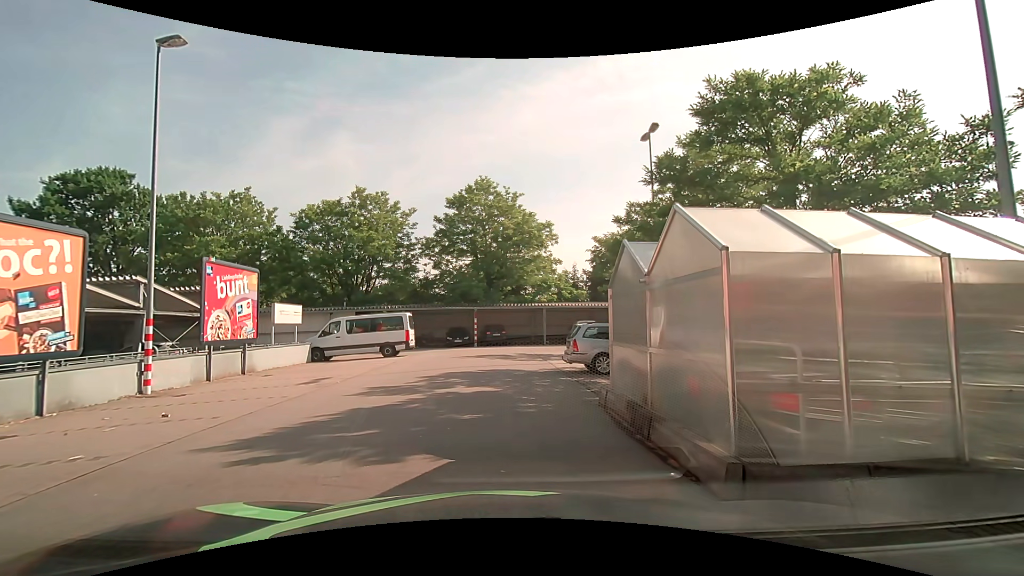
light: Day
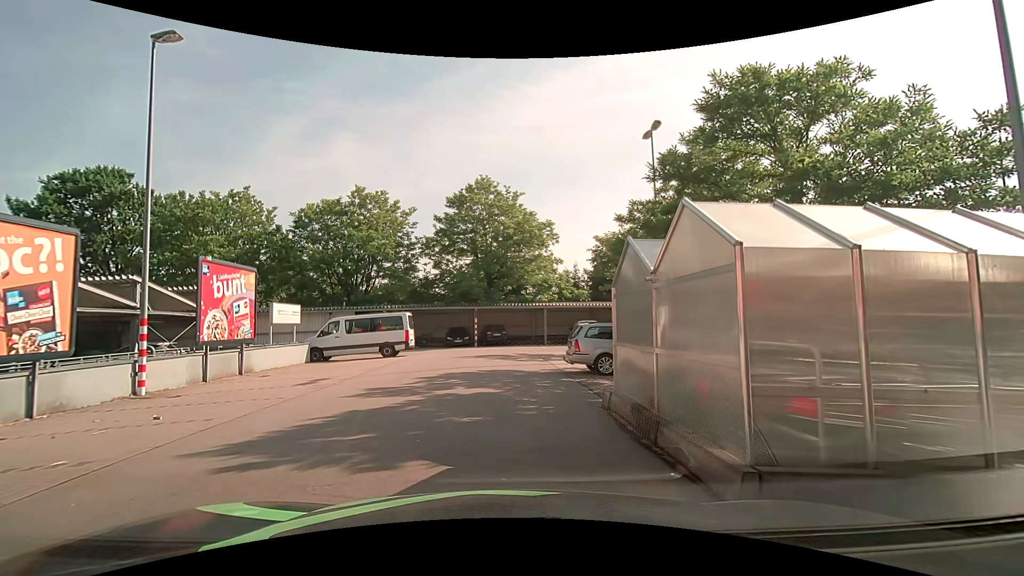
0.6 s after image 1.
(0.0, +0.2) m; 0°
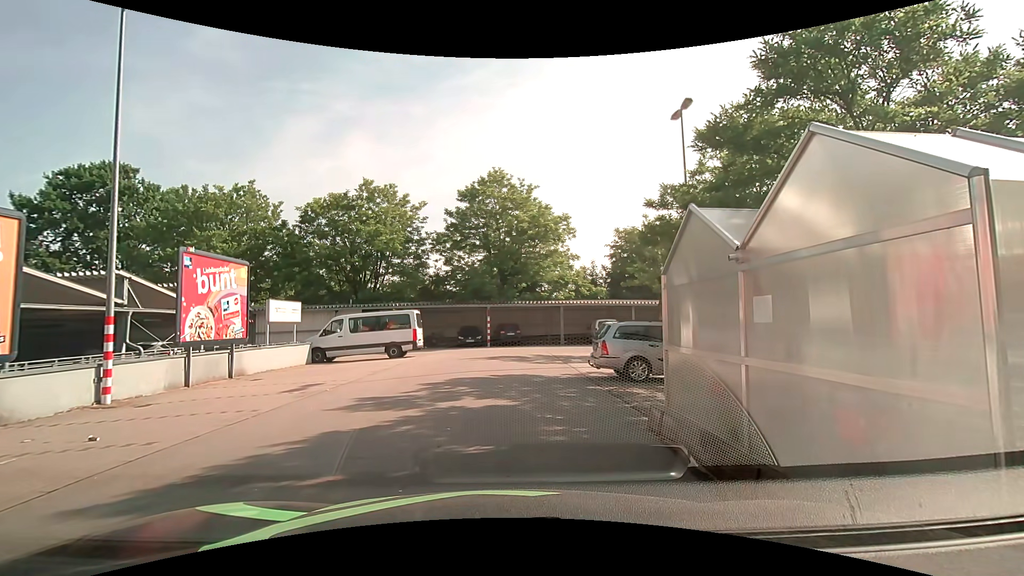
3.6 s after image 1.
(0.0, +1.9) m; 0°
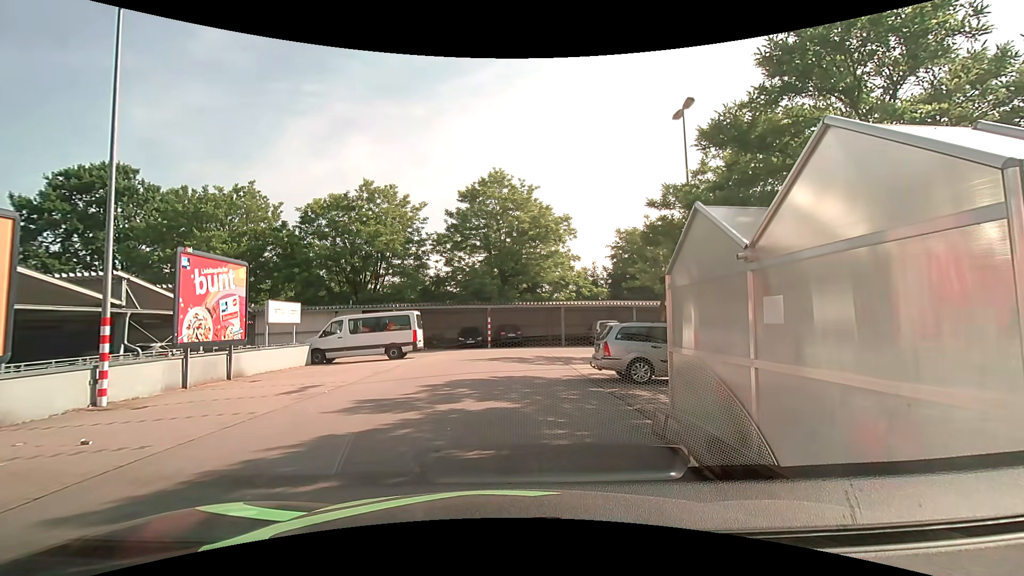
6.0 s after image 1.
(0.0, +0.2) m; 0°
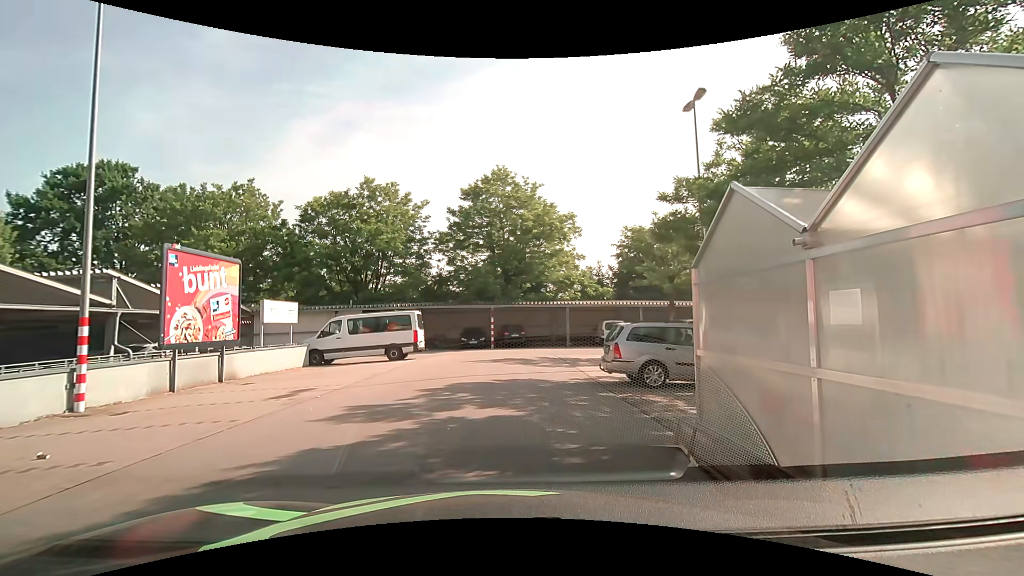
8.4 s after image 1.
(0.0, +0.8) m; 0°
